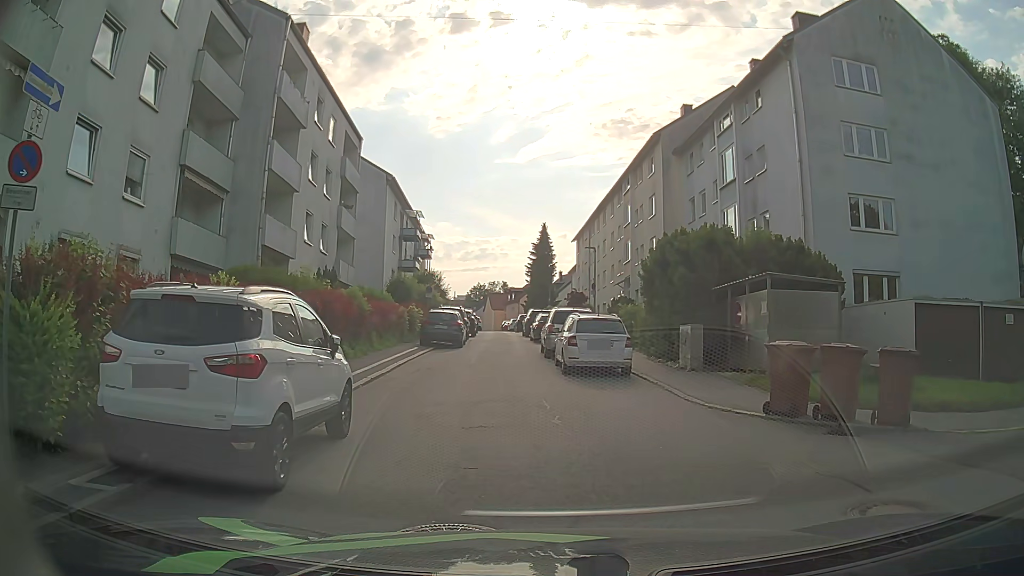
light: Day
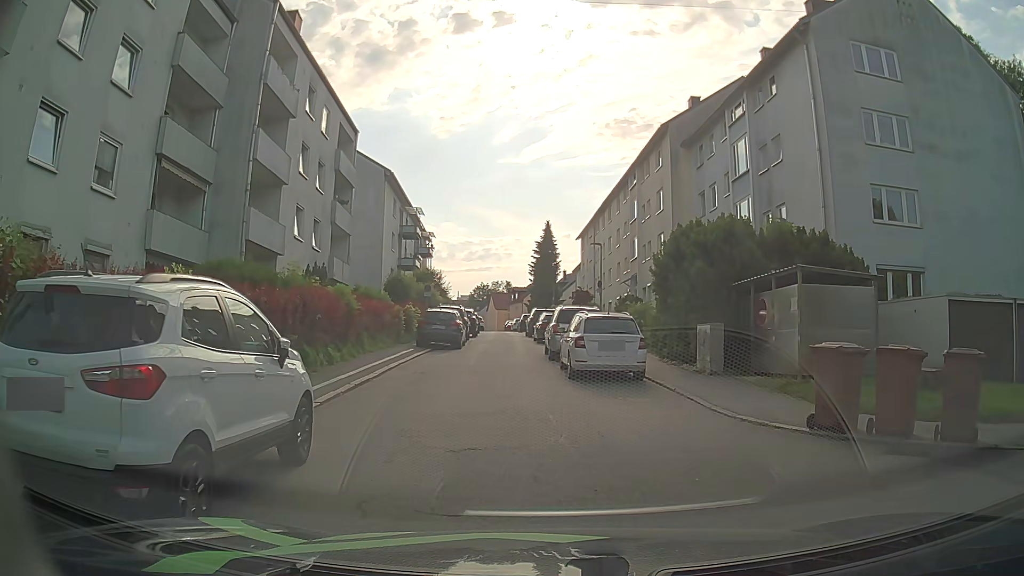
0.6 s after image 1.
(0.0, +1.6) m; +1°
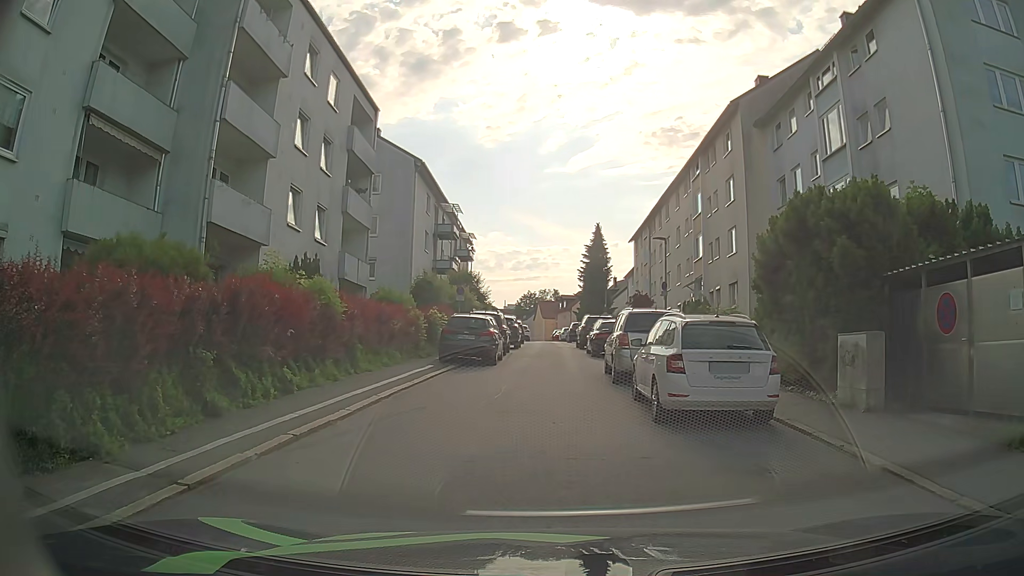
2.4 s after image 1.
(-0.1, +5.7) m; -4°
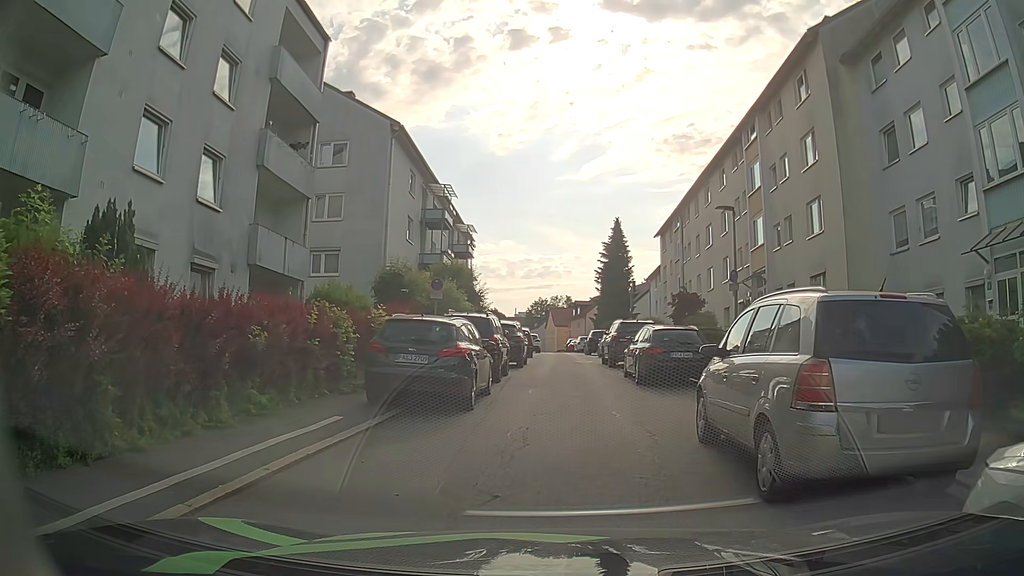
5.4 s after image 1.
(0.0, +9.6) m; -1°
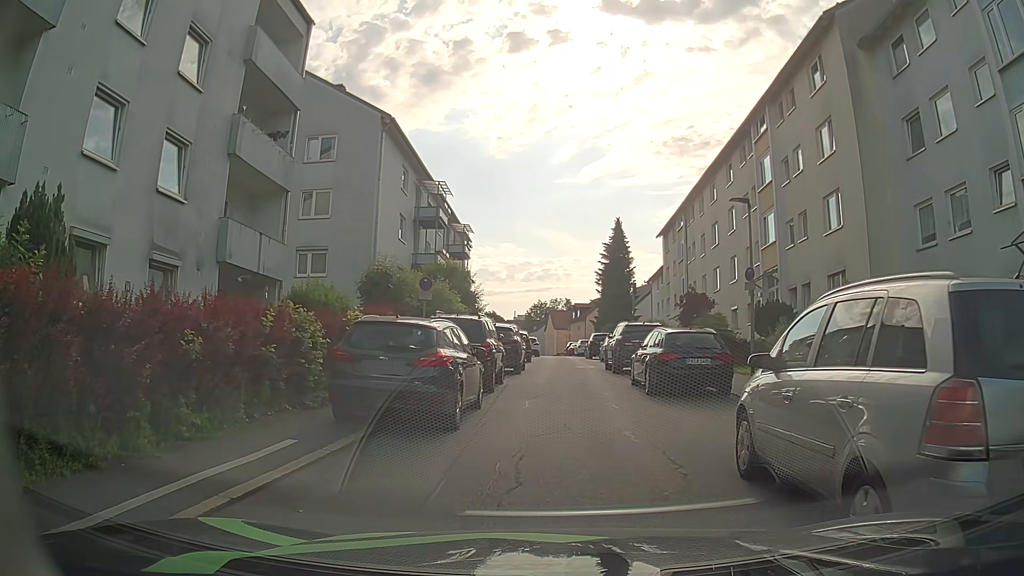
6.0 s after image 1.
(0.0, +1.8) m; 0°
